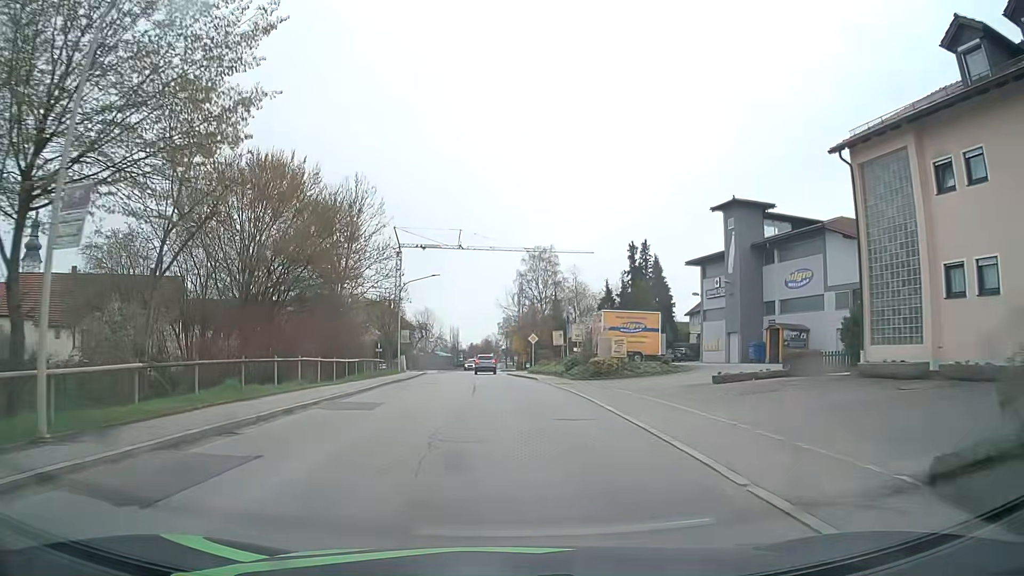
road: secondary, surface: asphalt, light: Day
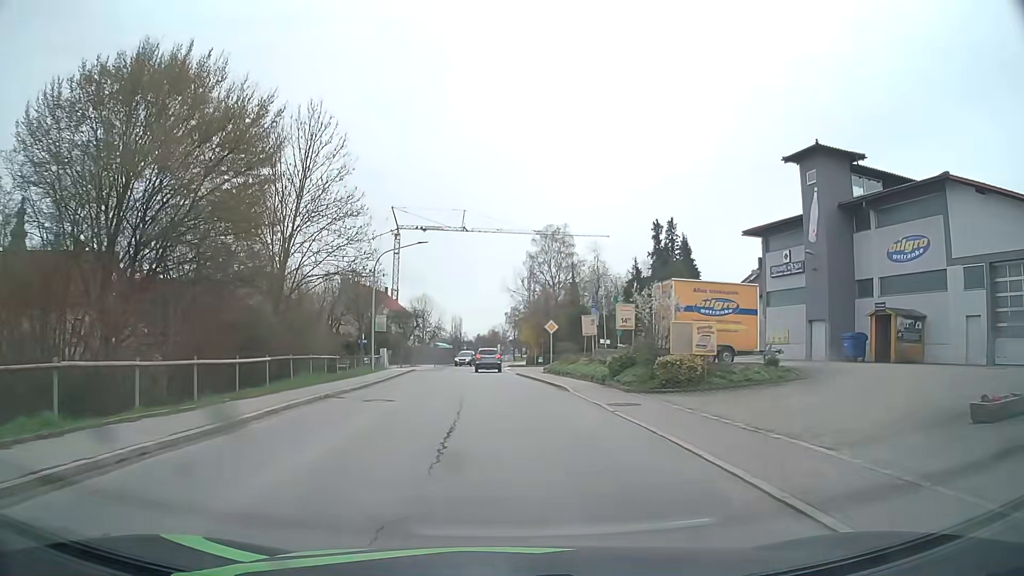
(-0.1, +12.5) m; 0°
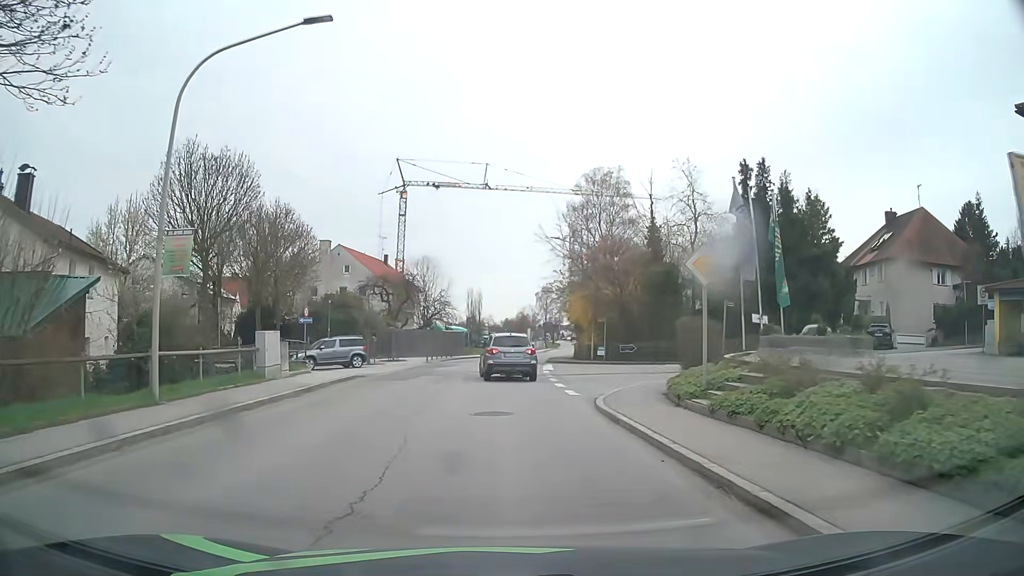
(-0.5, +26.1) m; -3°
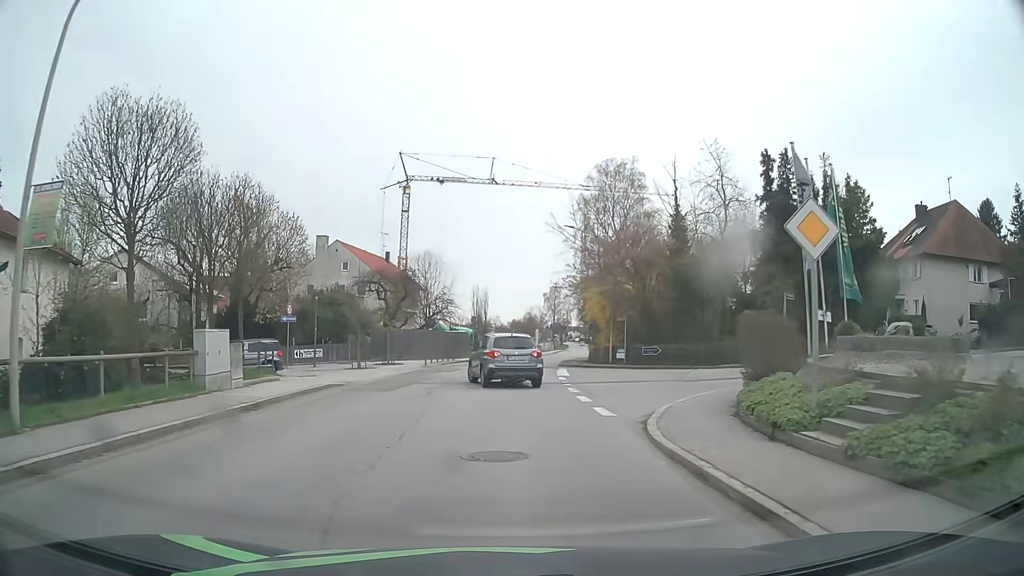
(0.0, +4.4) m; 0°
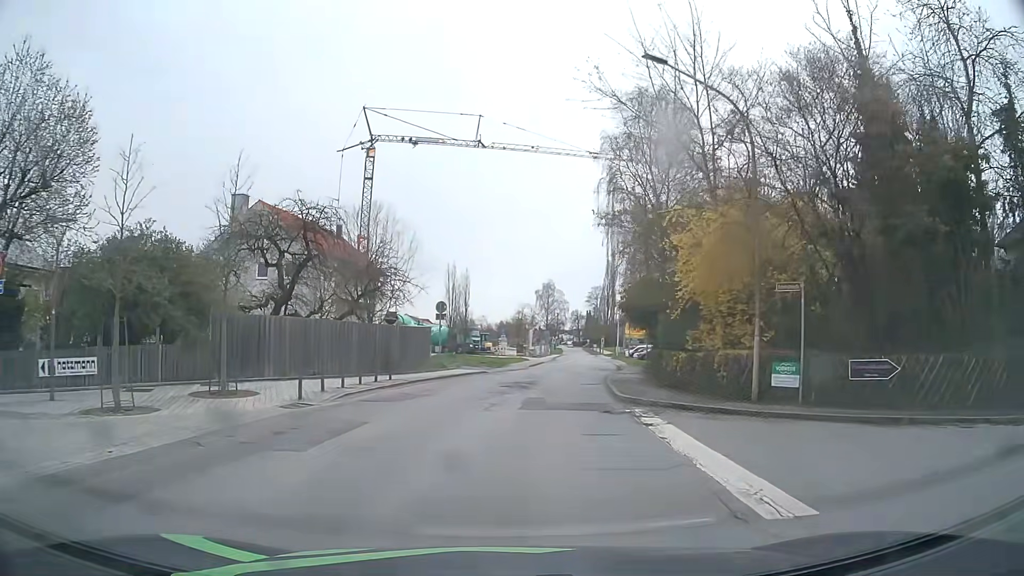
(-0.1, +22.4) m; +1°
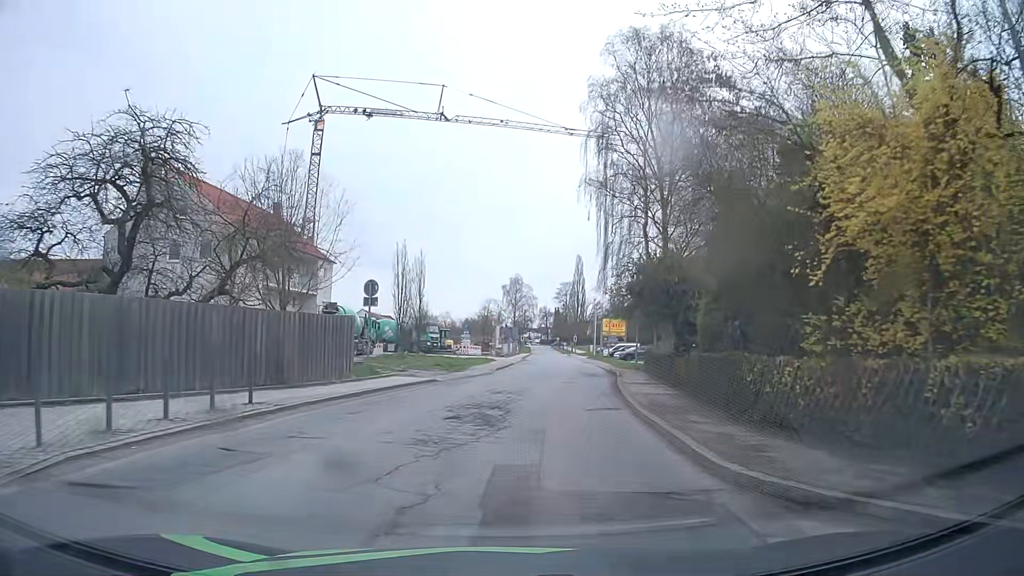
(+0.2, +10.3) m; +2°
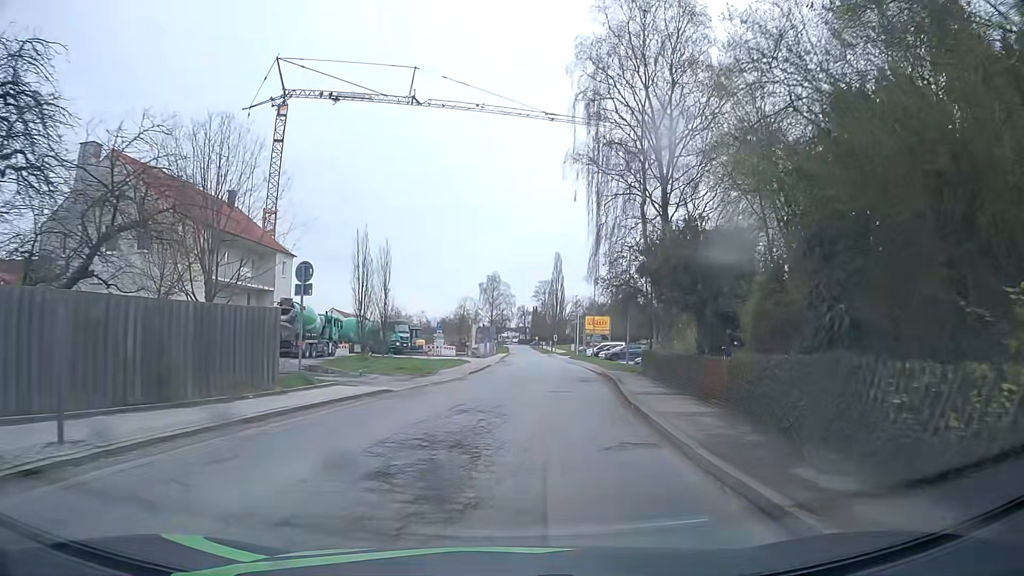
(+0.1, +5.5) m; +2°
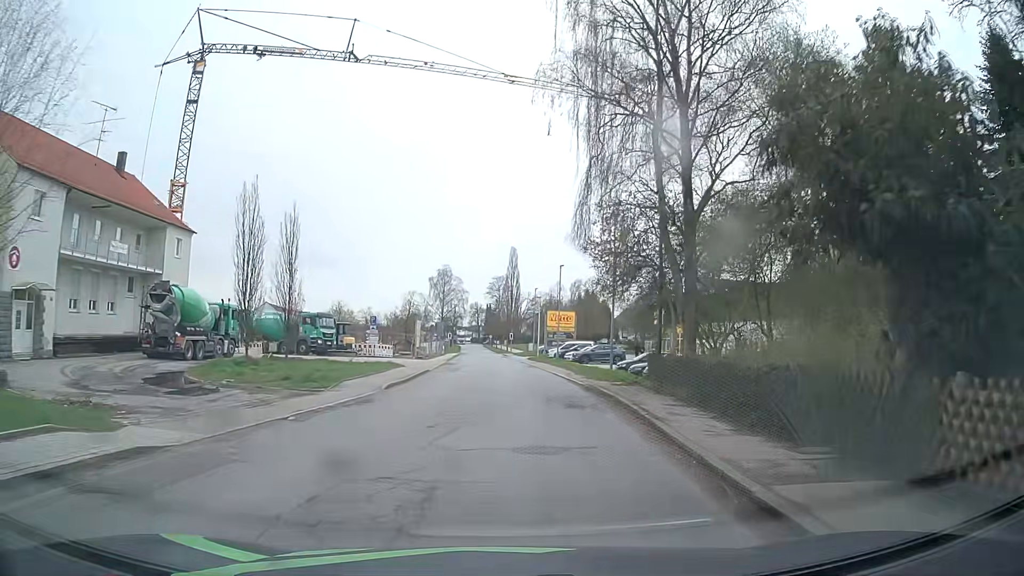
(+0.5, +11.6) m; +5°
(0, +10) (0, +20) (0, +30) (0, +40) (0, +50) (0, +60) (-1, +70) (-1, +80) (-2, +90) (-3, +100) m
